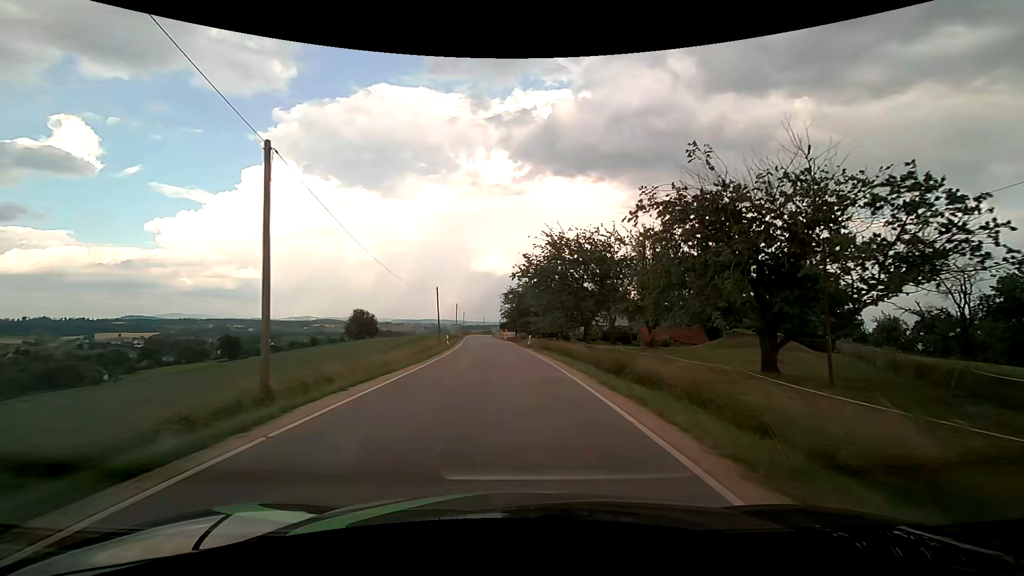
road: tertiary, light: Day
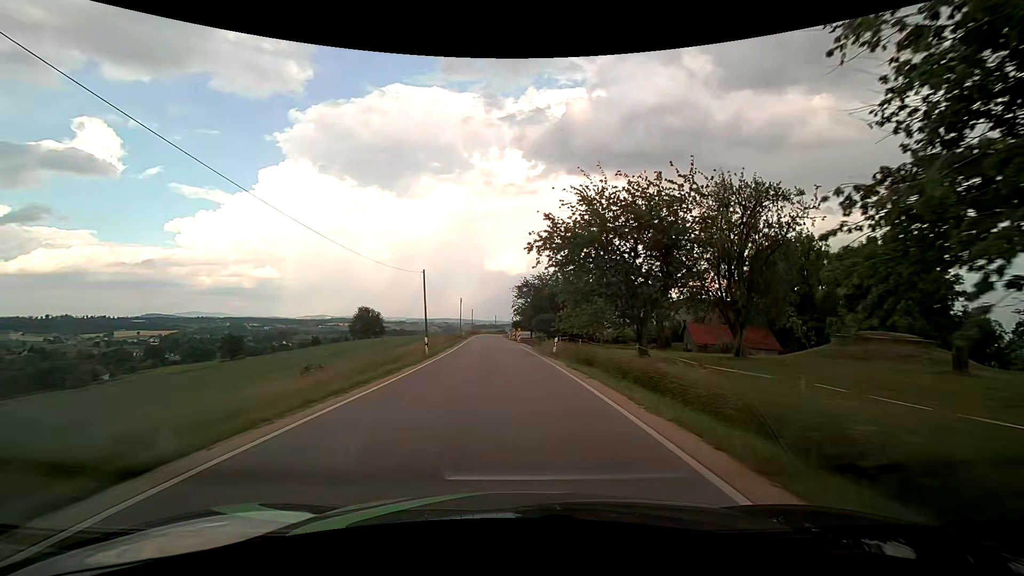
(-0.2, +14.5) m; -2°
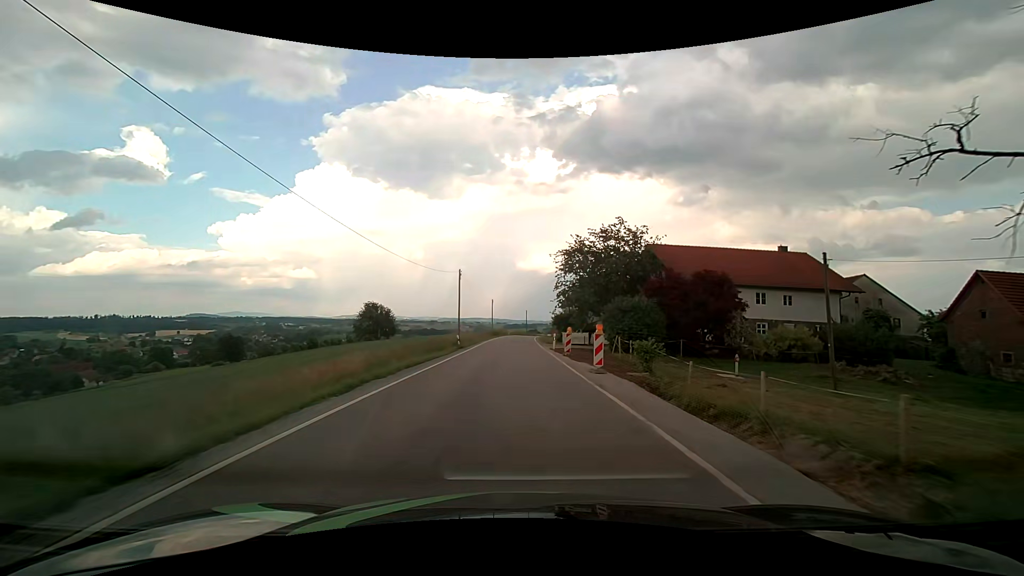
(-1.4, +36.8) m; -4°
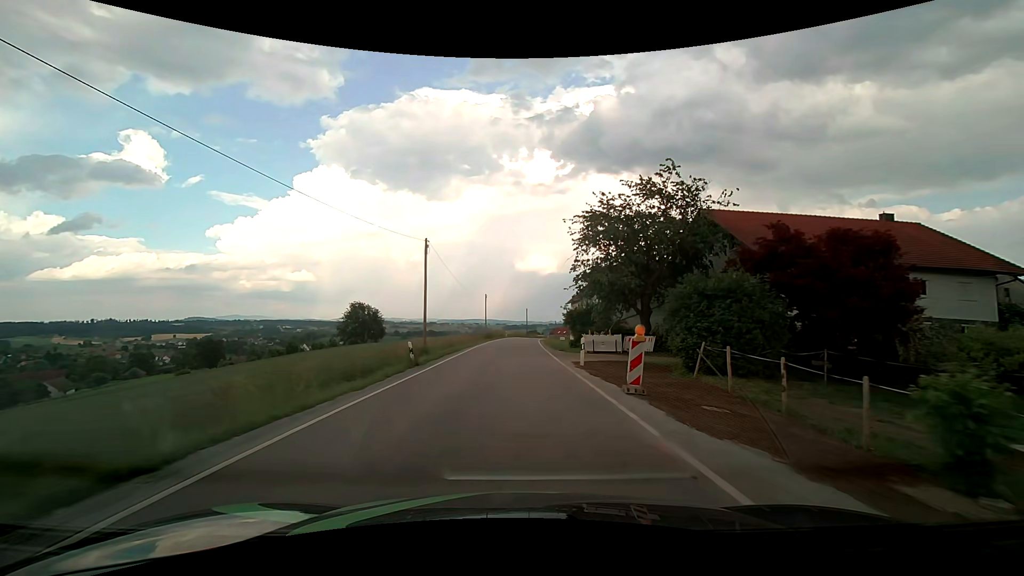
(0.0, +14.8) m; 0°
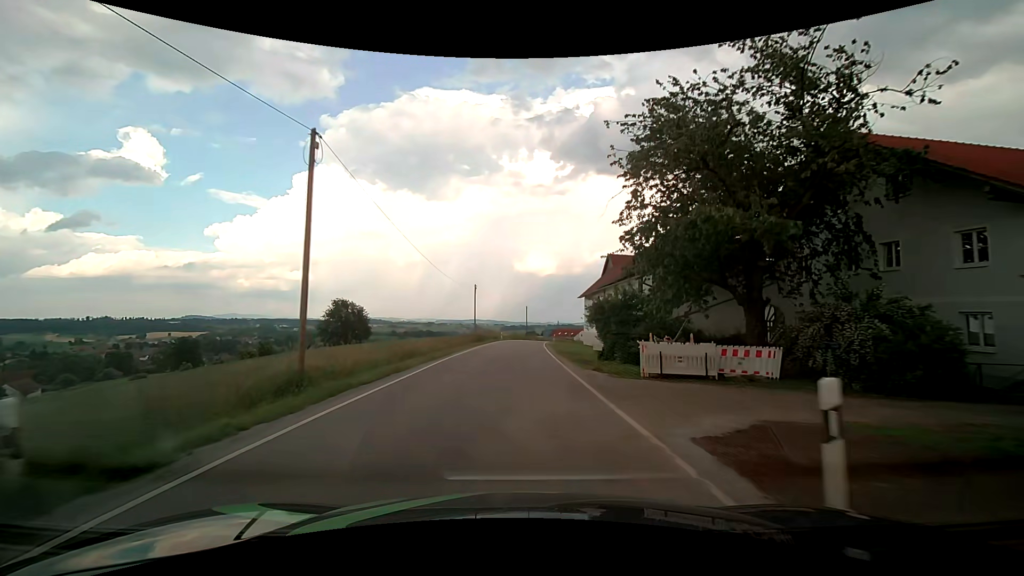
(0.0, +14.8) m; 0°
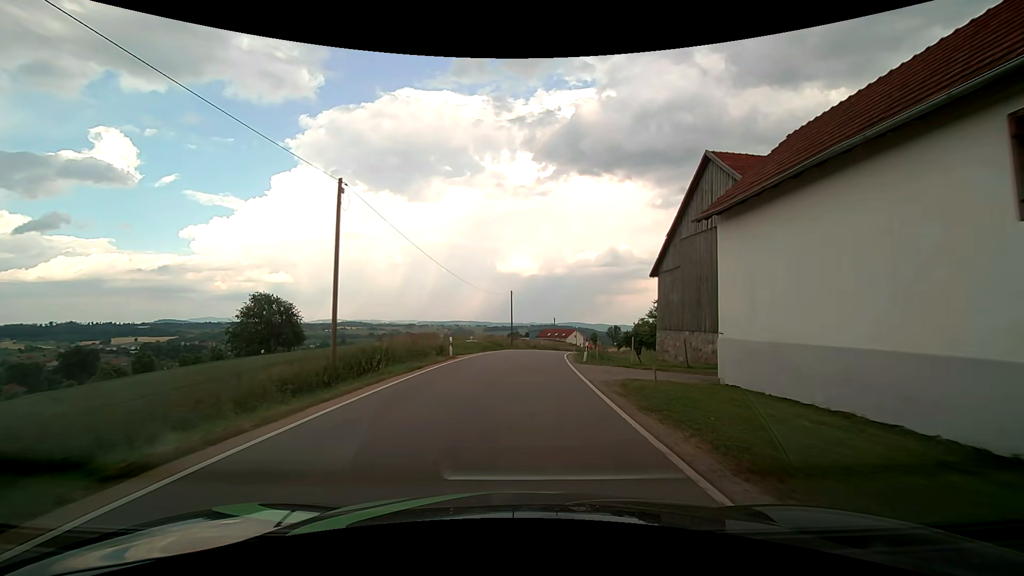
(+0.4, +37.1) m; +2°
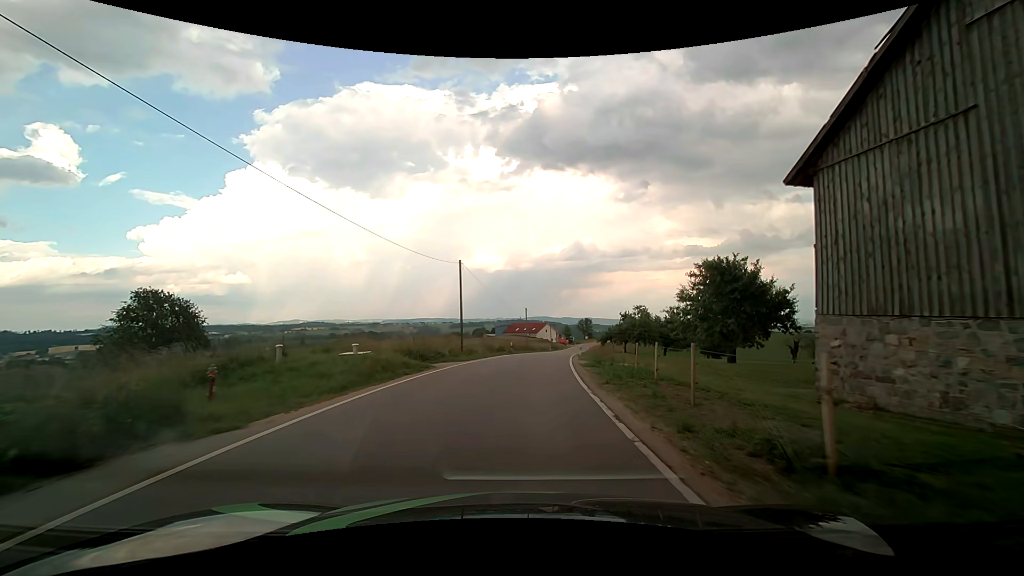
(+0.8, +22.0) m; +4°
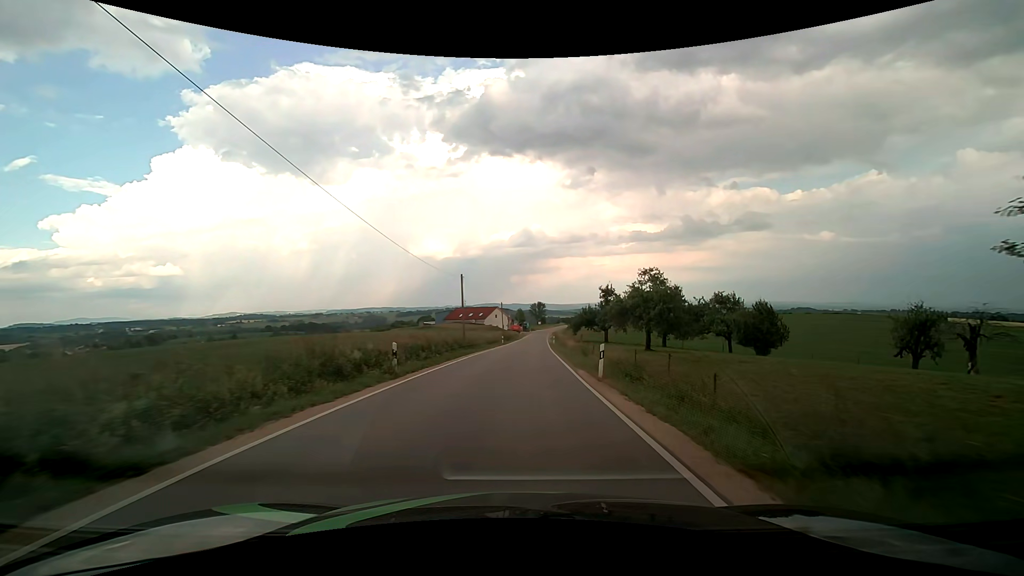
(+1.6, +30.3) m; +6°
(0, +10) (+1, +20) (+1, +30) (+1, +40) (+2, +50) (+2, +60) (+3, +70) (+3, +80) (+4, +90) (+4, +100) m
